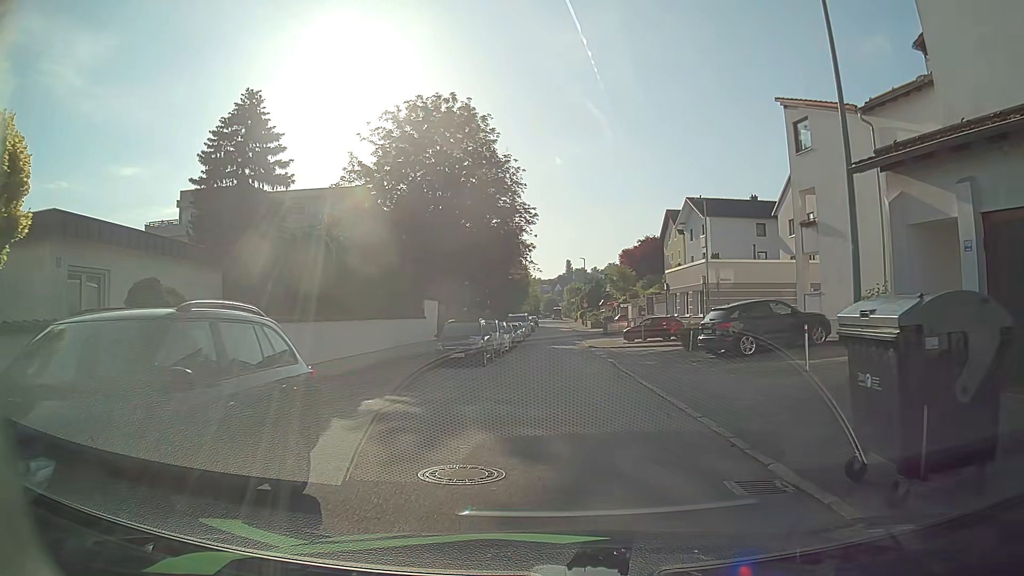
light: Day
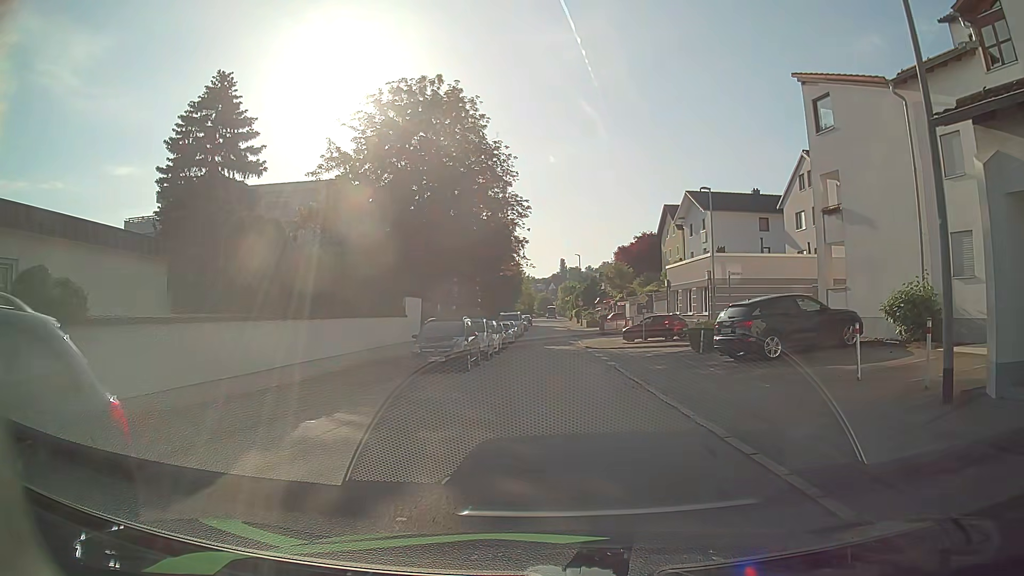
(+0.1, +2.9) m; 0°
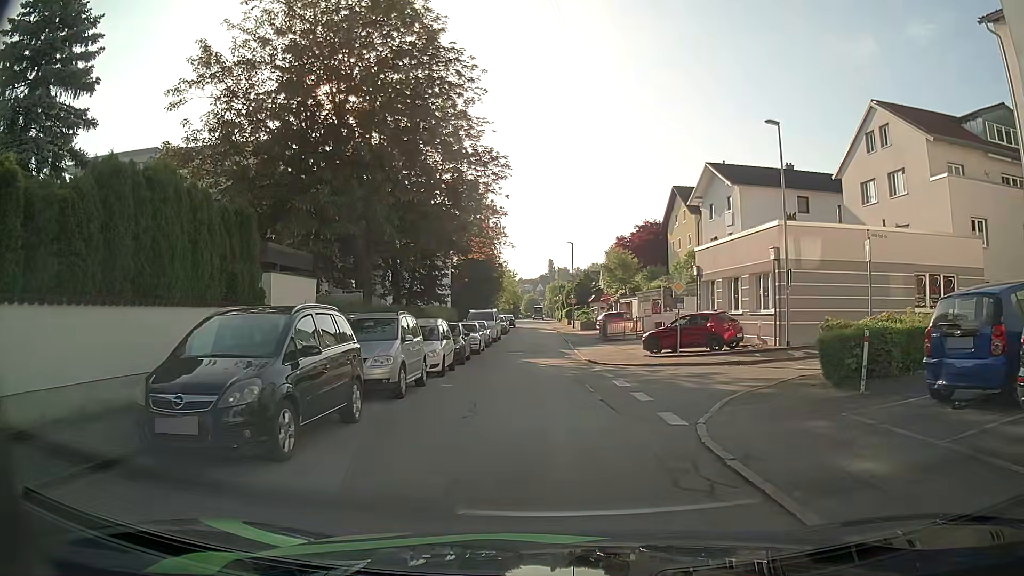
(+0.3, +13.2) m; +2°
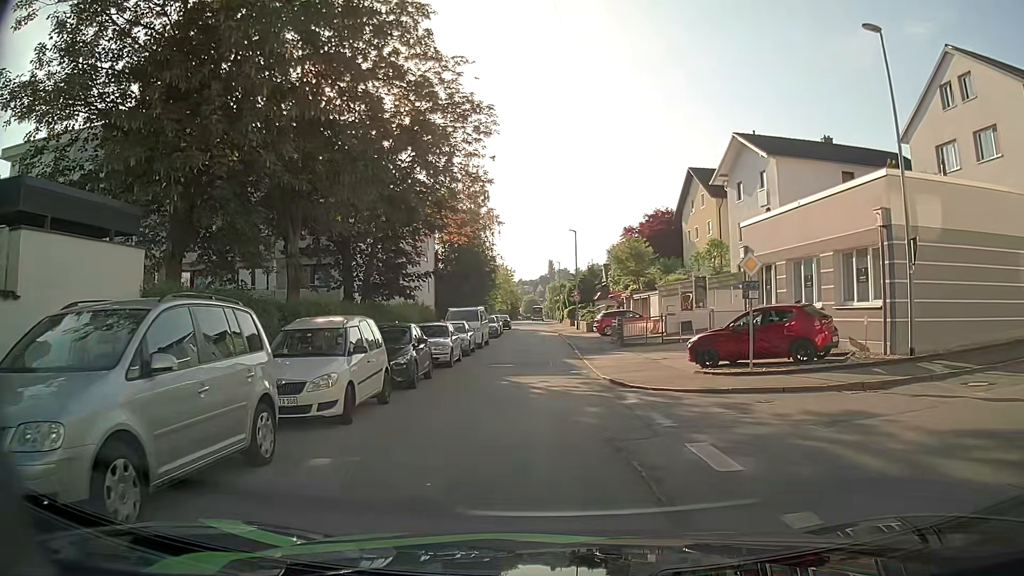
(+0.1, +8.8) m; +1°
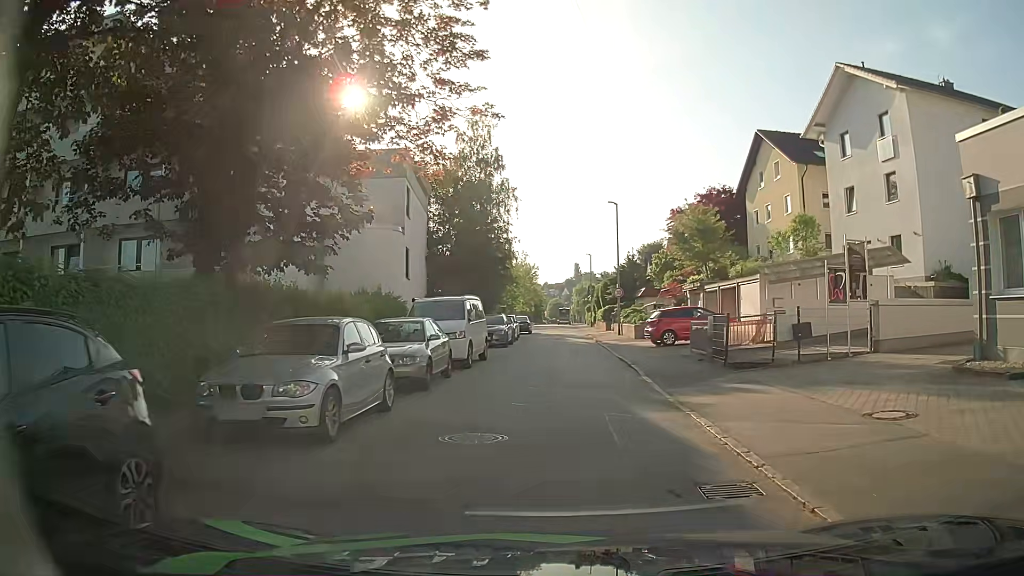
(-0.5, +14.3) m; -2°
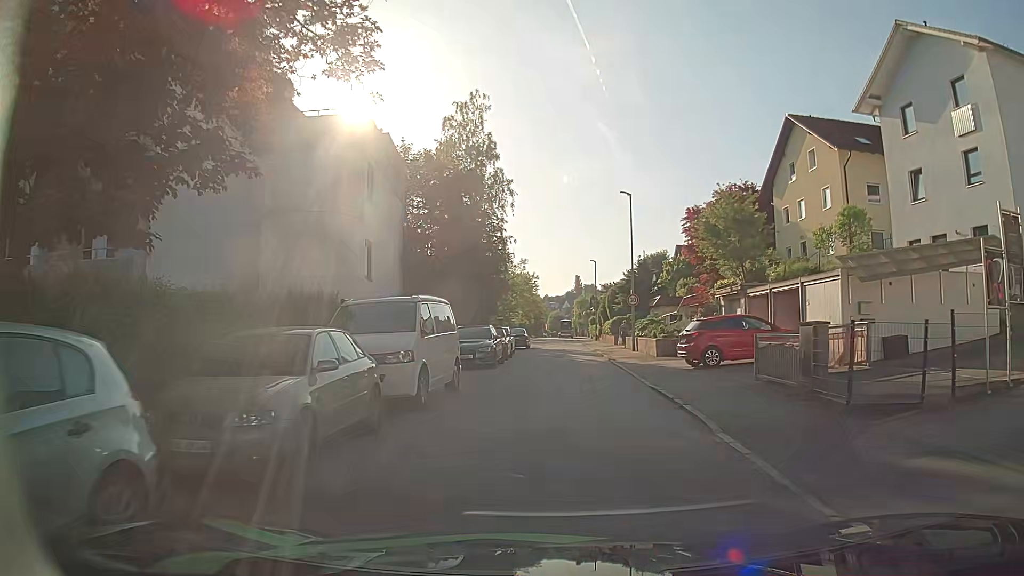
(-0.1, +6.9) m; -1°
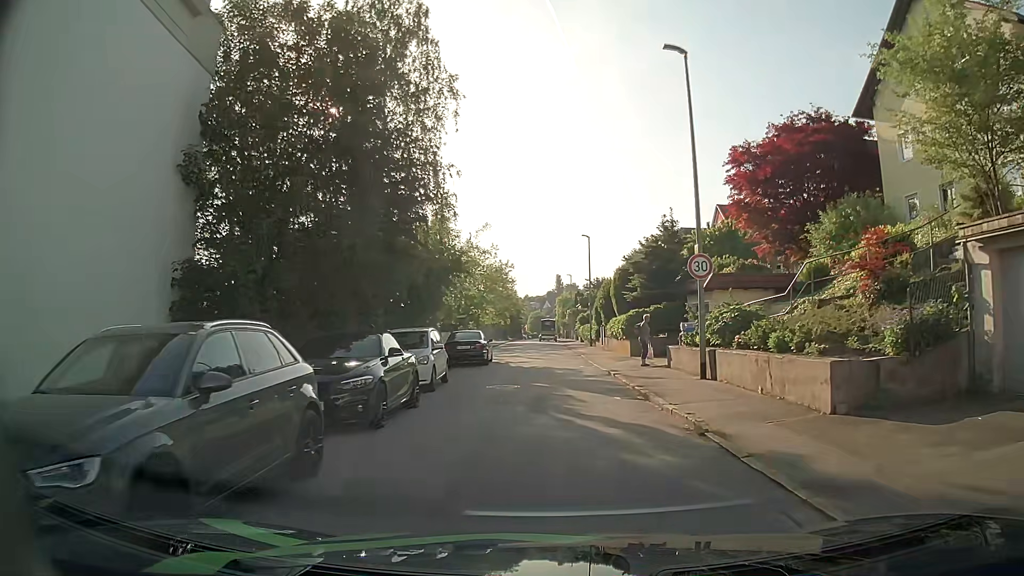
(+0.2, +19.1) m; +1°
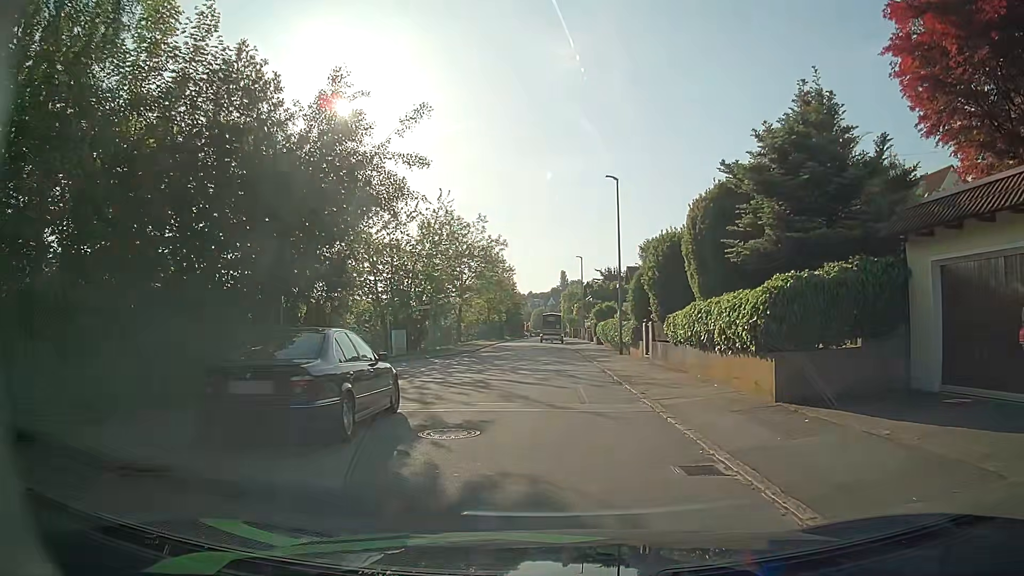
(-0.1, +19.0) m; -2°
